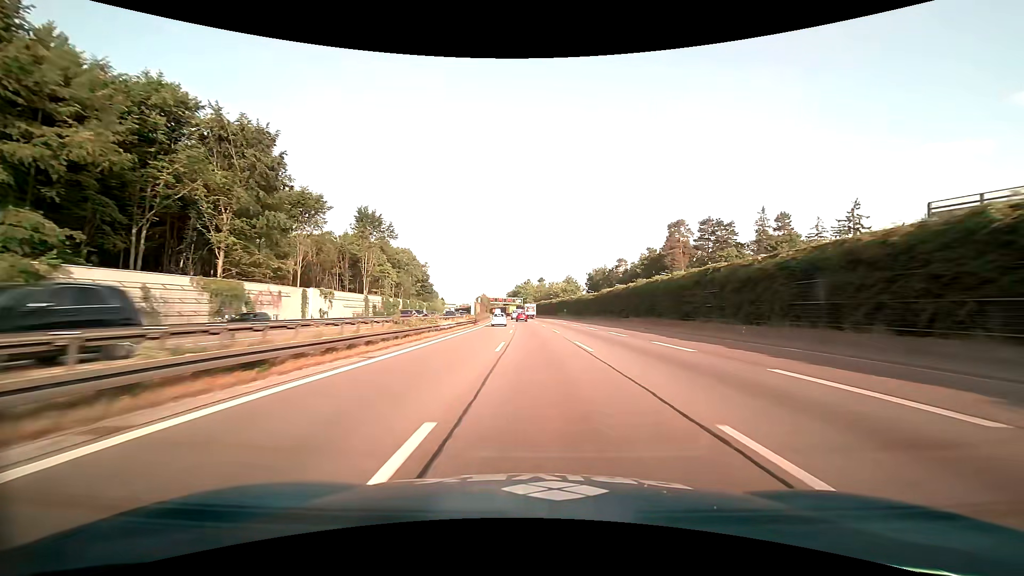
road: motorway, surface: asphalt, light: Day
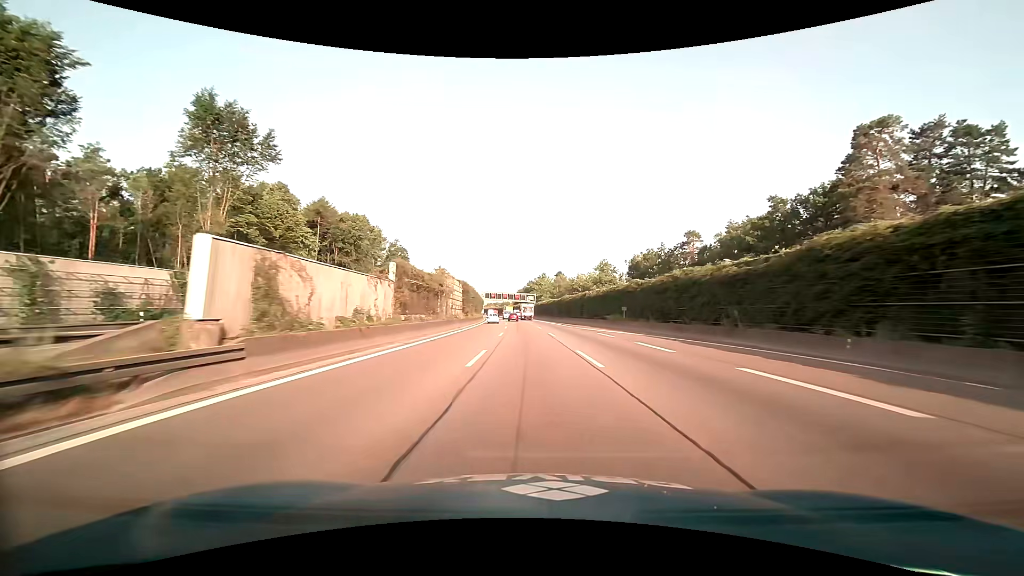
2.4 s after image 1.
(-0.6, +59.6) m; -1°
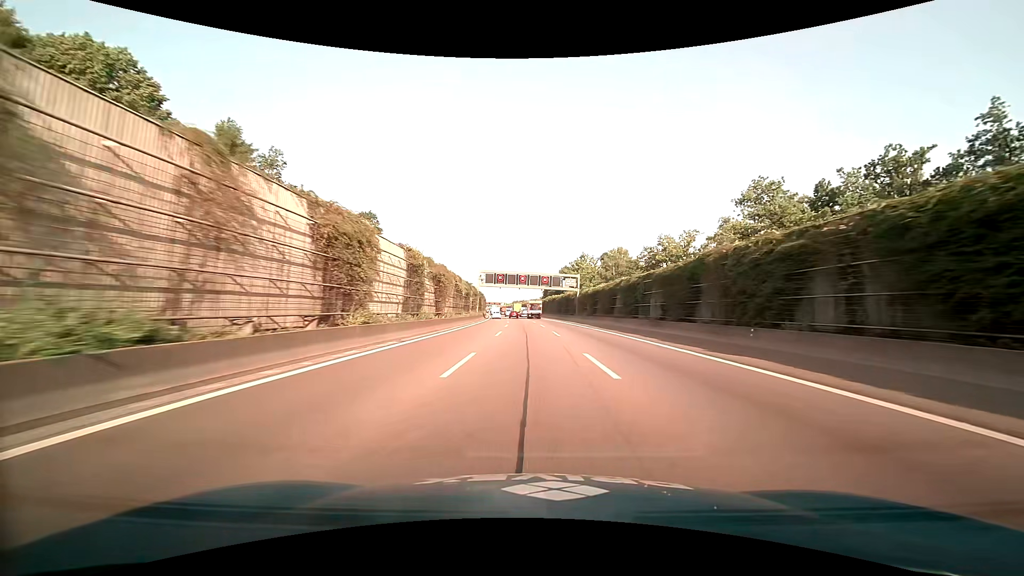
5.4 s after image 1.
(-2.2, +74.8) m; -3°
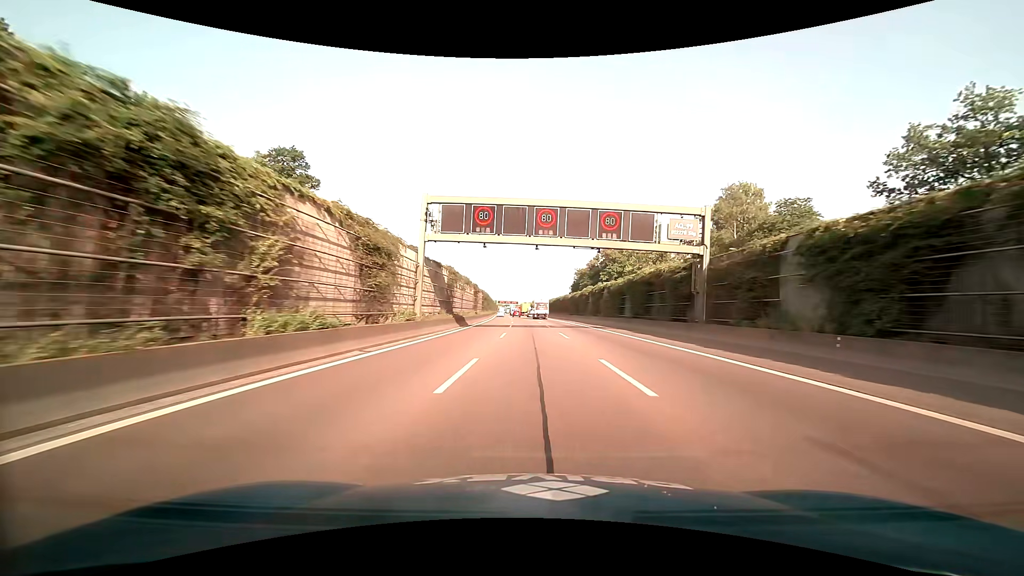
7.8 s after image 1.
(-1.2, +56.1) m; -3°
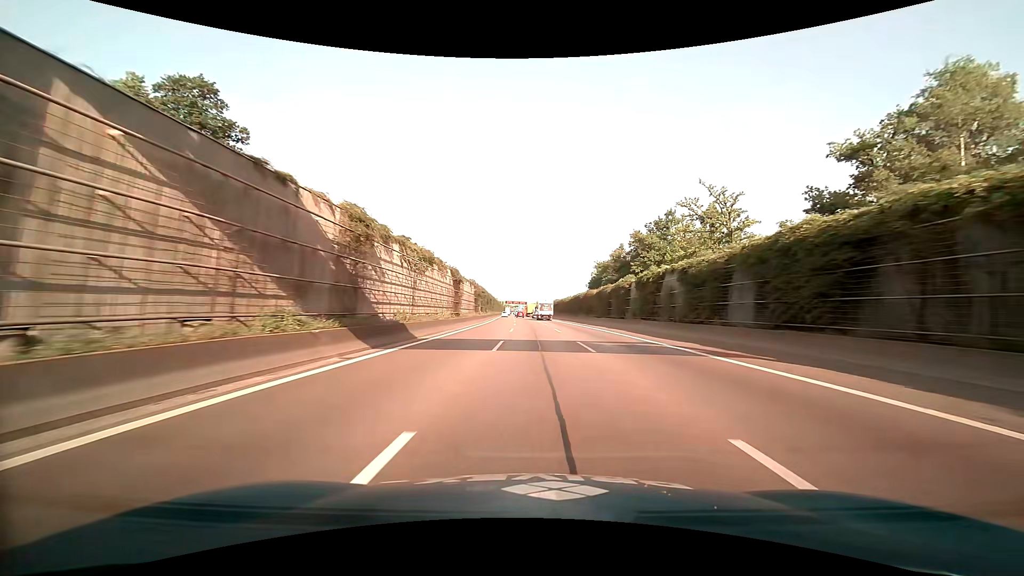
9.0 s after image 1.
(-0.2, +26.7) m; -1°
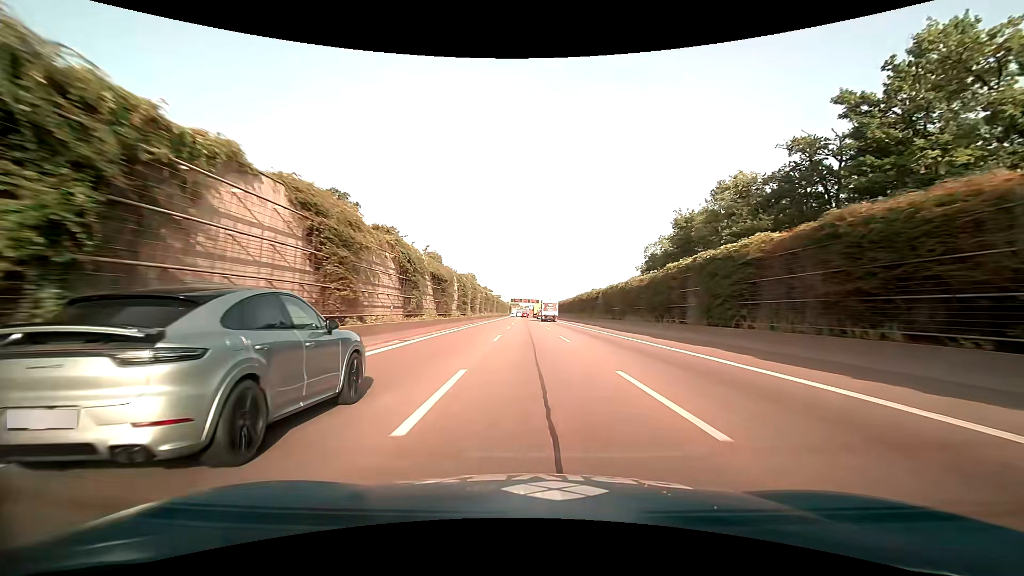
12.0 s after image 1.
(-0.8, +66.1) m; -1°
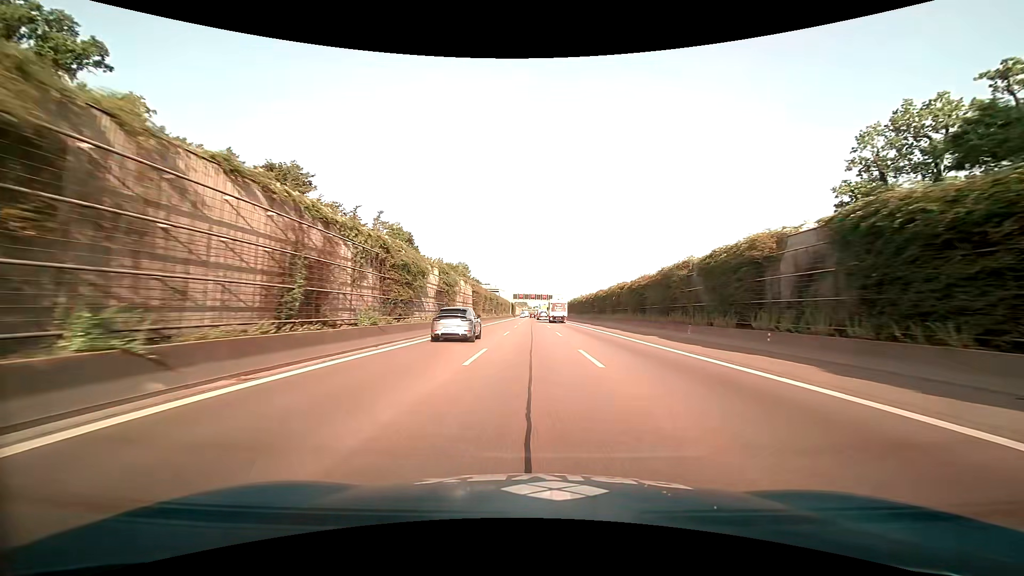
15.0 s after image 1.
(-0.6, +65.0) m; -1°
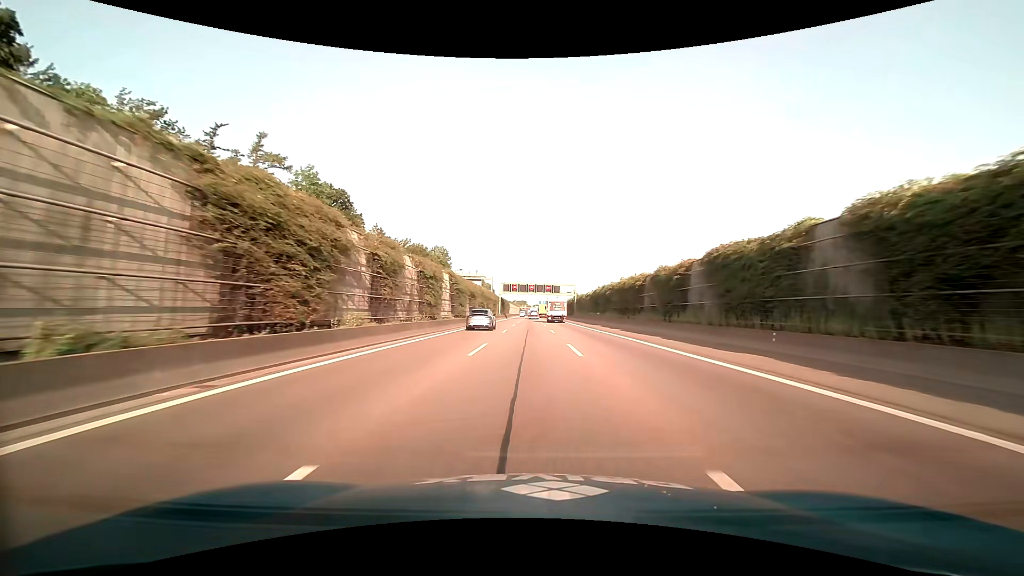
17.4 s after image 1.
(+0.4, +51.2) m; 0°
(0, +10) (0, +20) (0, +30) (0, +40) (0, +50) (0, +60) (0, +70) (0, +80) (0, +90) (-1, +100) m
